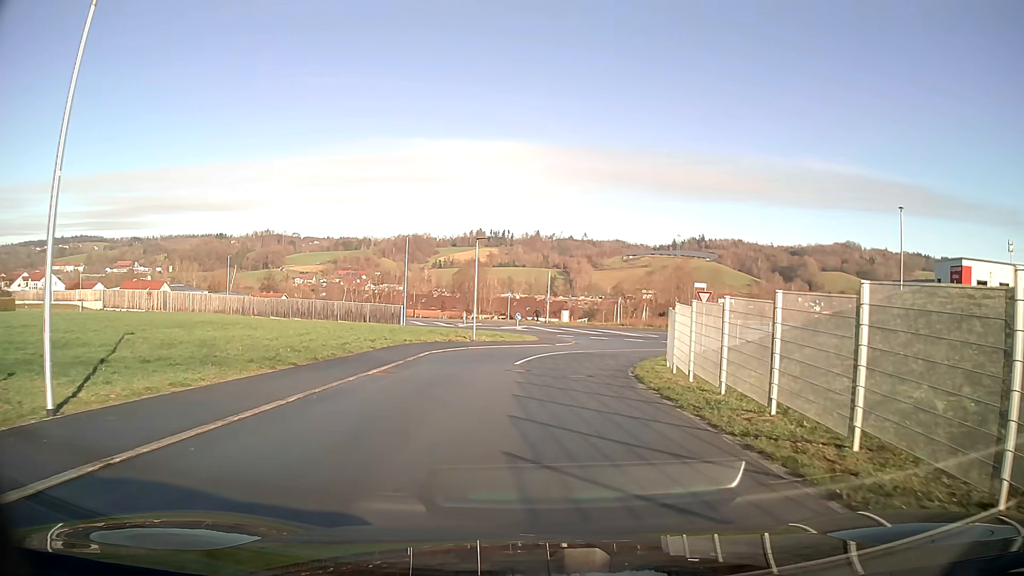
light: Day
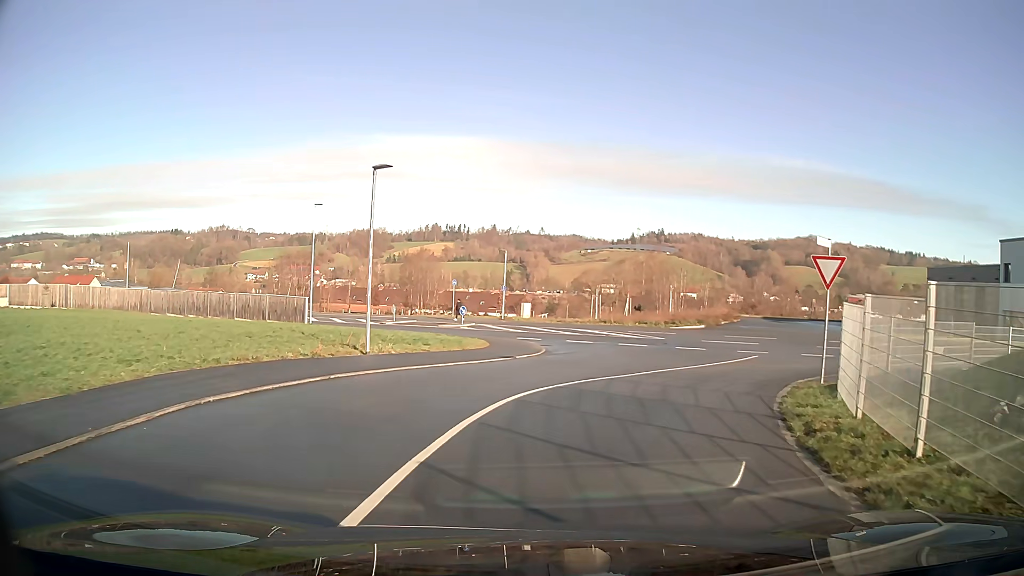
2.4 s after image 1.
(+0.5, +16.0) m; +5°
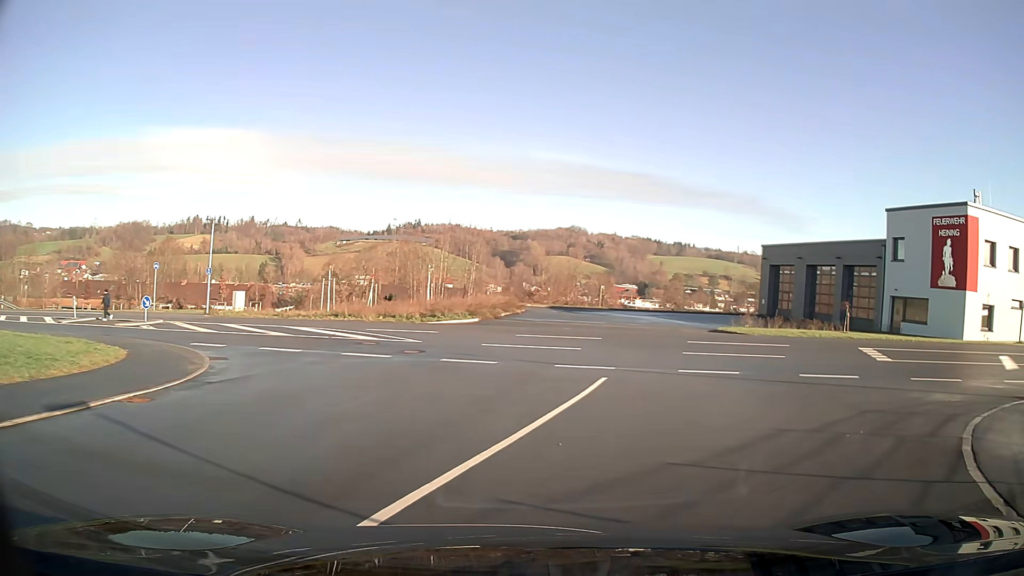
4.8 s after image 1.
(+2.1, +13.2) m; +22°
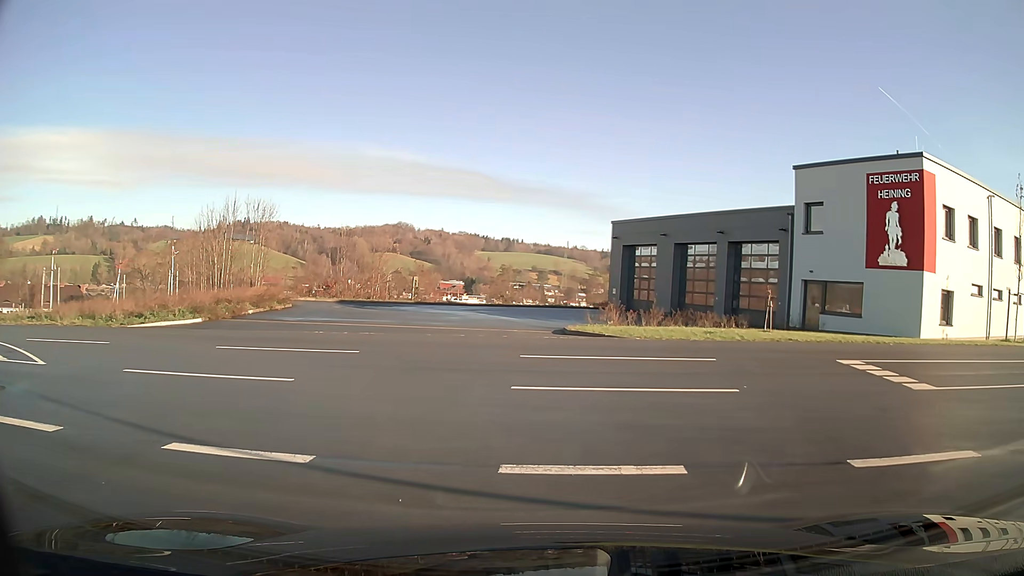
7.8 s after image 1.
(+1.6, +10.5) m; +12°
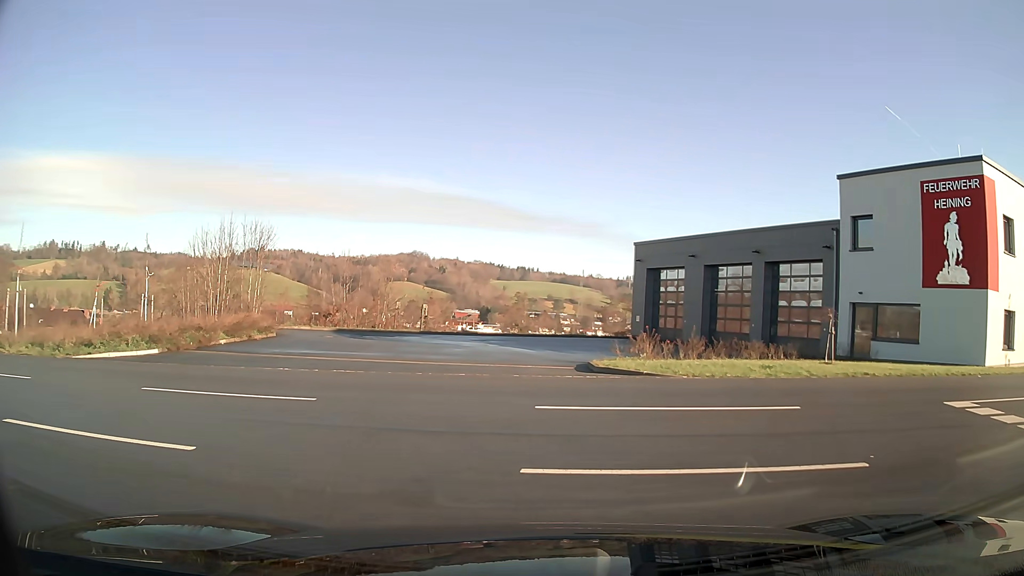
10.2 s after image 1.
(0.0, +3.5) m; -3°
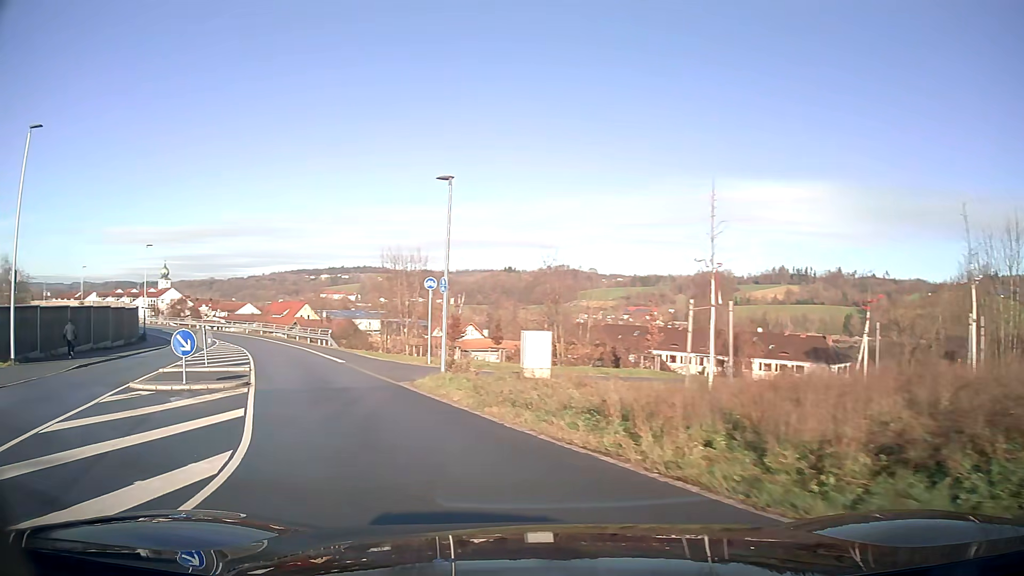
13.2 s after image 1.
(-7.9, +10.2) m; -67°
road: unclassified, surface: asphalt
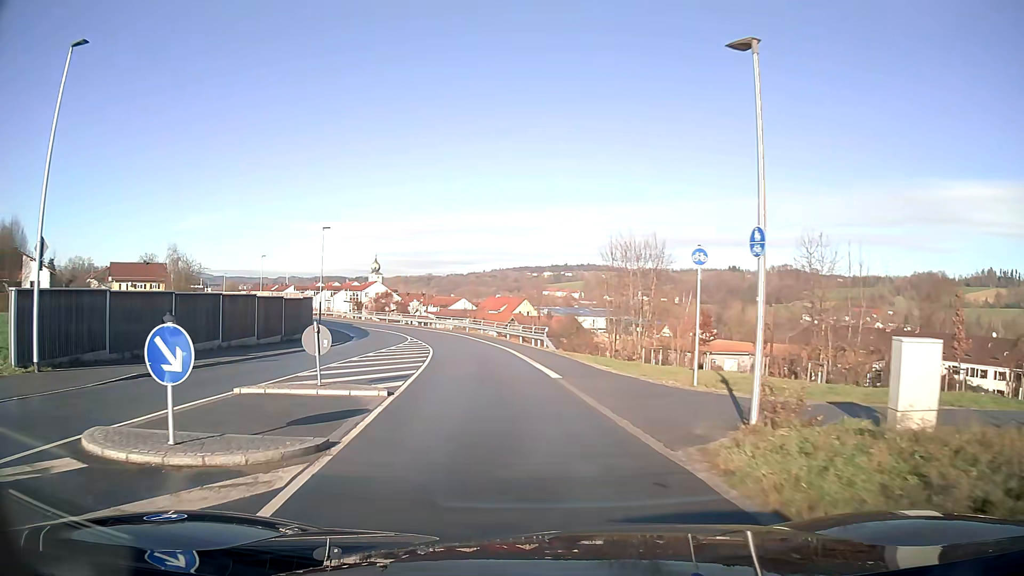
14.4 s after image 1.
(-1.4, +9.2) m; -16°
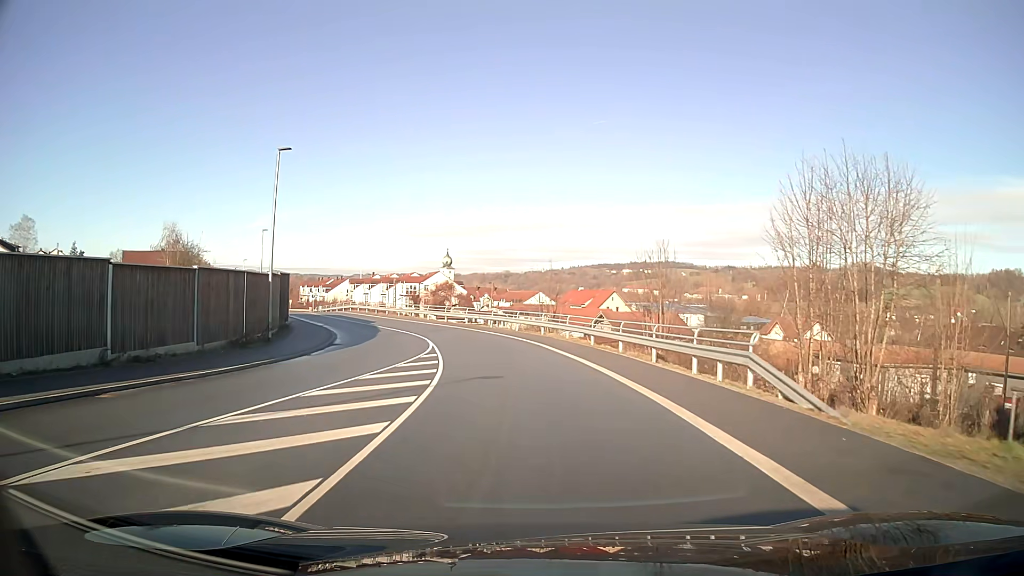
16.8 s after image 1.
(-1.5, +24.4) m; -6°
(0, +10) (-1, +20) (-3, +30) (-6, +39) (-10, +48) (-15, +57) (-19, +66) (-24, +75) (-28, +84) (-33, +93) m
